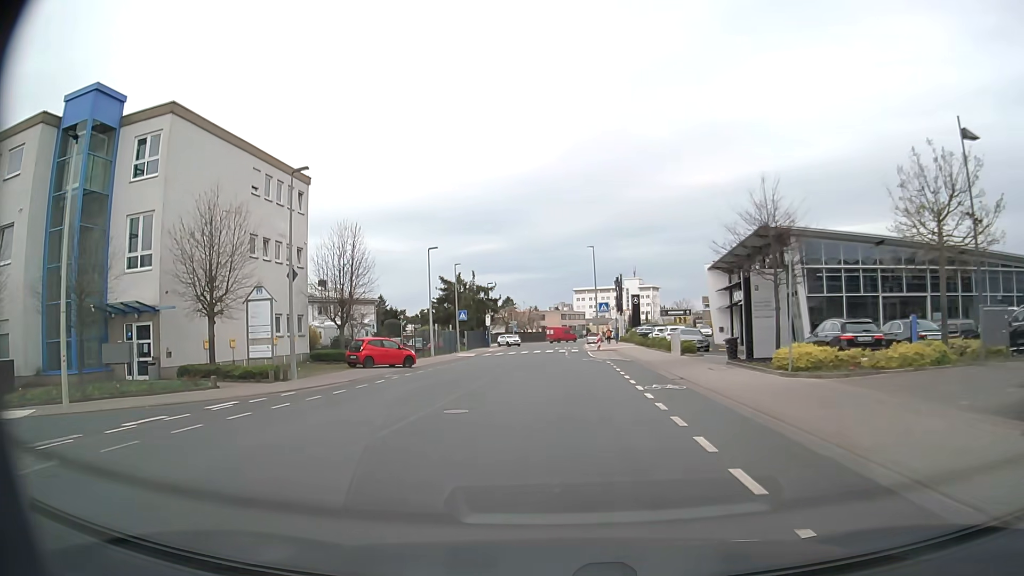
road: tertiary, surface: asphalt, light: Day
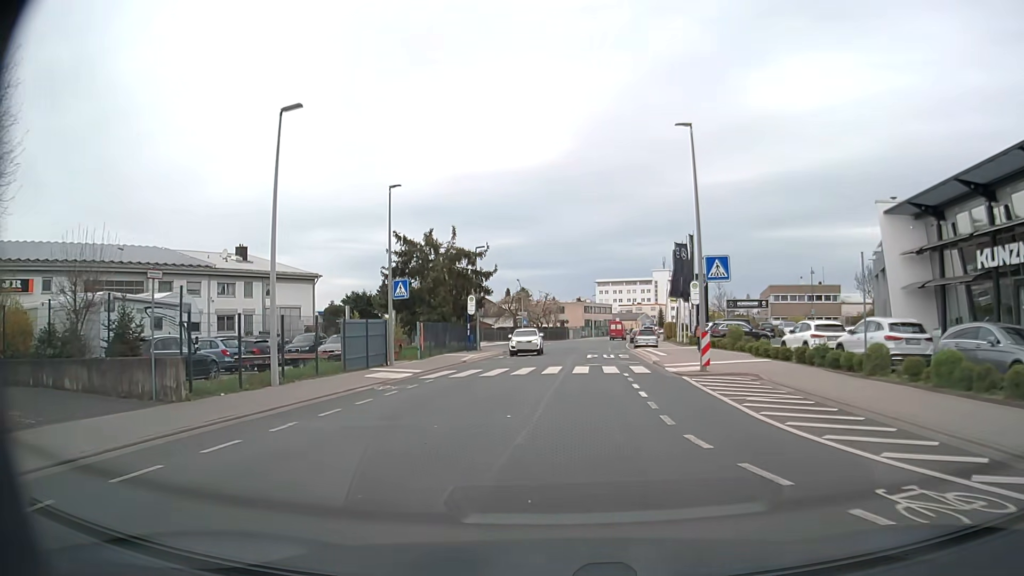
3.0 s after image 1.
(-0.8, +30.0) m; -2°
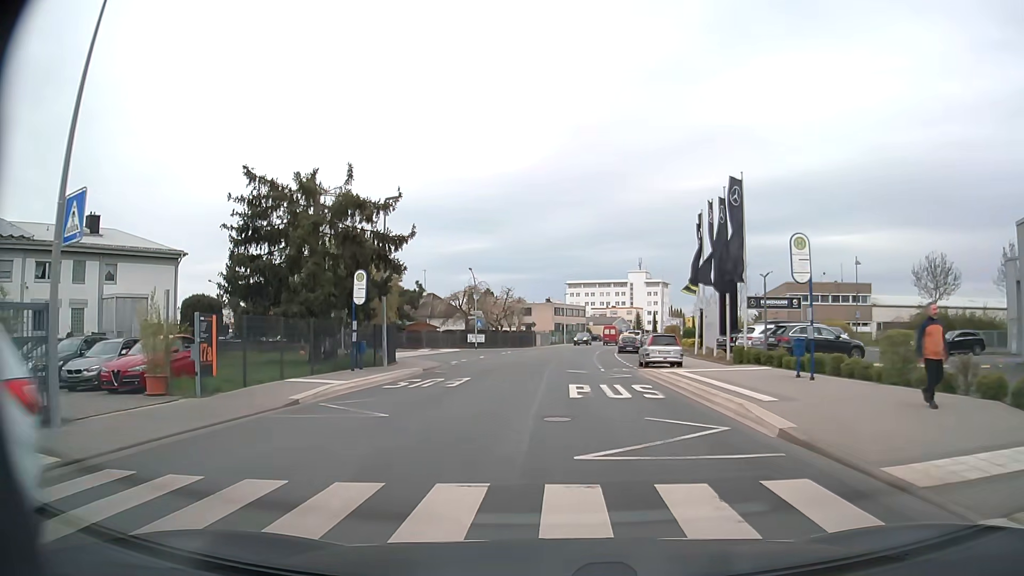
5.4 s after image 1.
(+0.5, +19.4) m; +3°
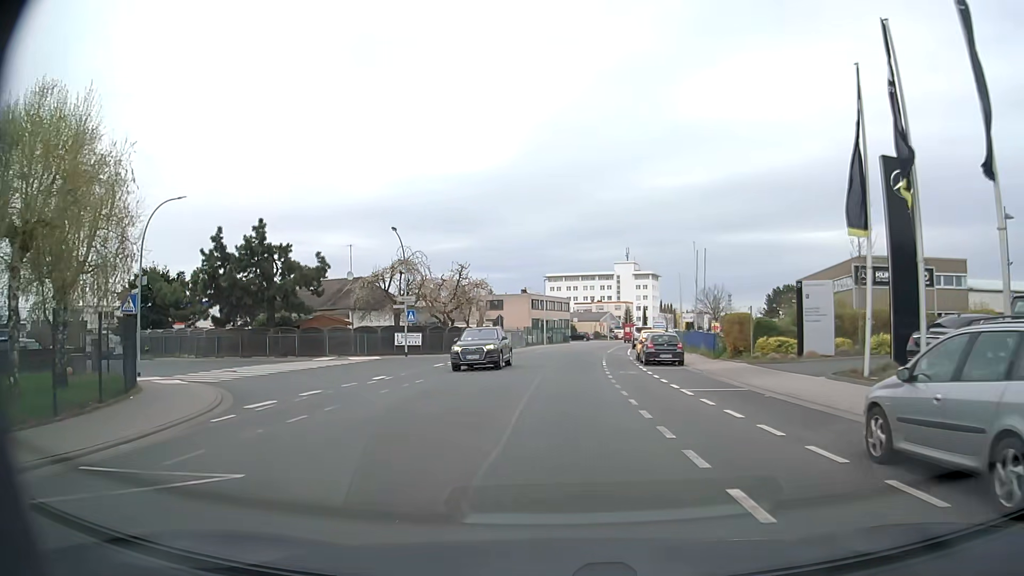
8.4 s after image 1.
(+0.2, +24.6) m; +2°
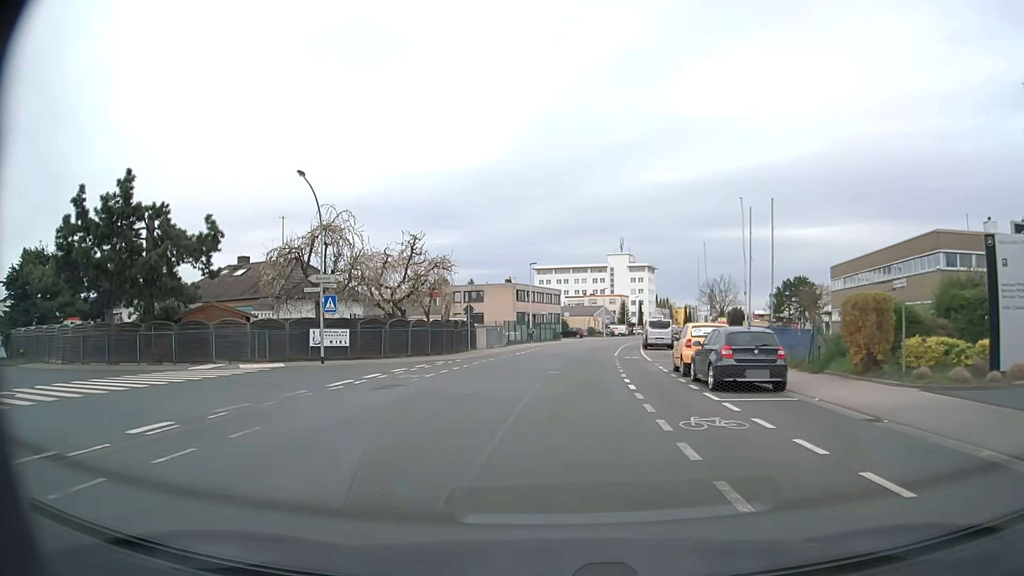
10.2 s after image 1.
(+0.1, +14.1) m; +1°
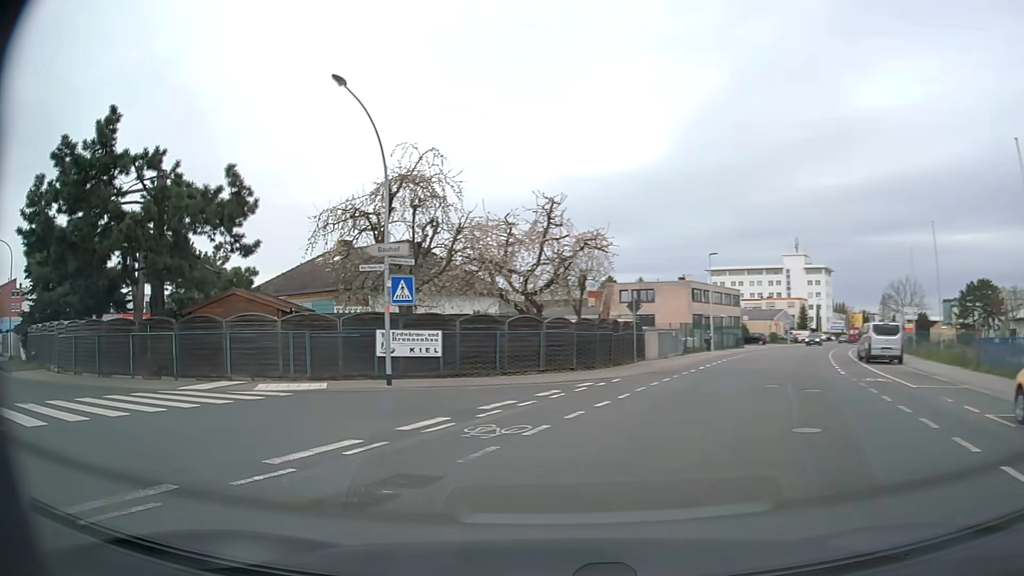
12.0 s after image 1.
(-0.6, +11.5) m; -14°
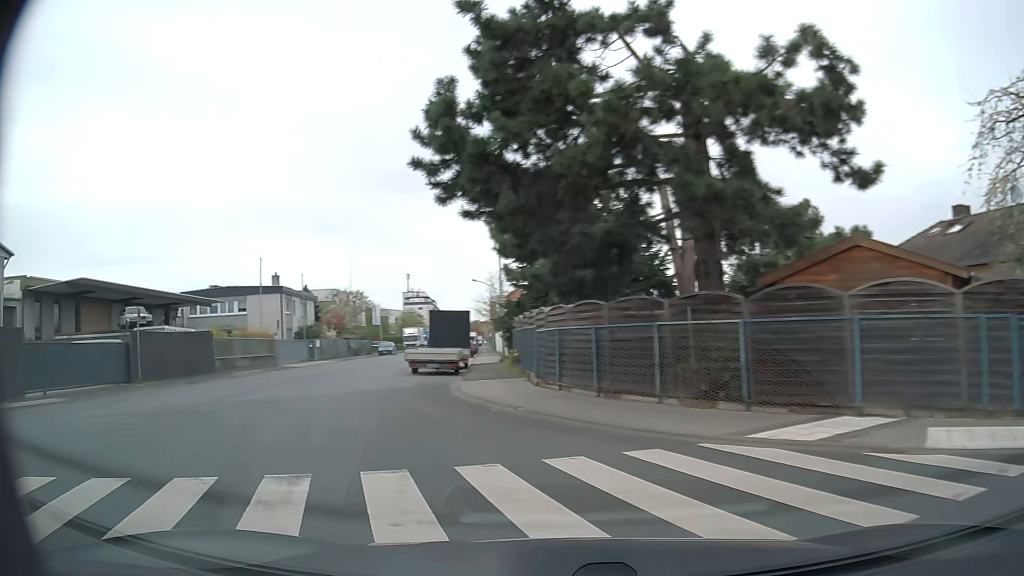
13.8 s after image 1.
(-3.9, +9.8) m; -44°
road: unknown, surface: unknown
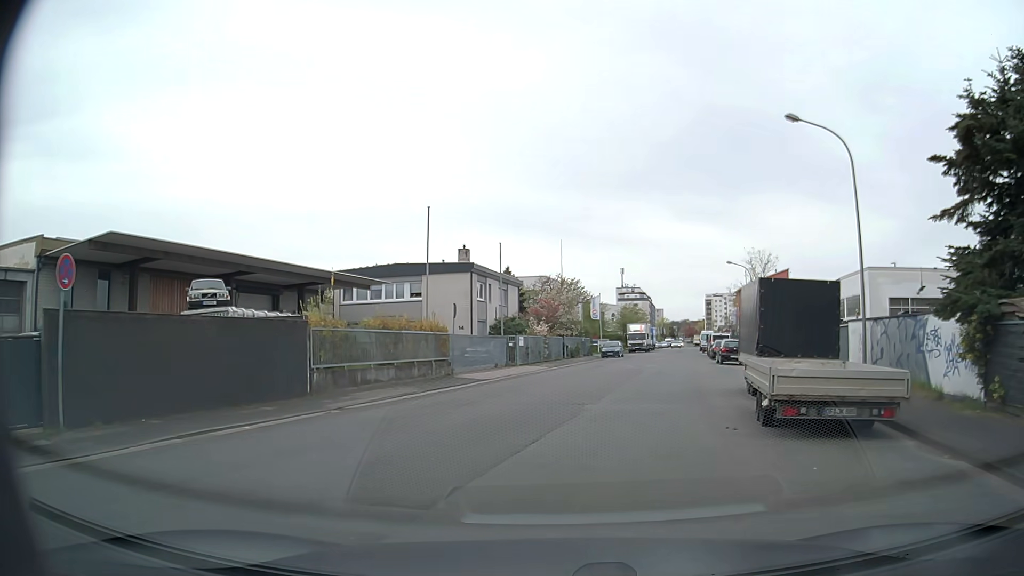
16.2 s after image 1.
(-7.0, +16.2) m; -24°
(+1, +10) (+3, +20) (+5, +29) (+8, +39) (+10, +49) (+12, +59) (+14, +68) (+16, +78) (+19, +88) (+21, +98) m
